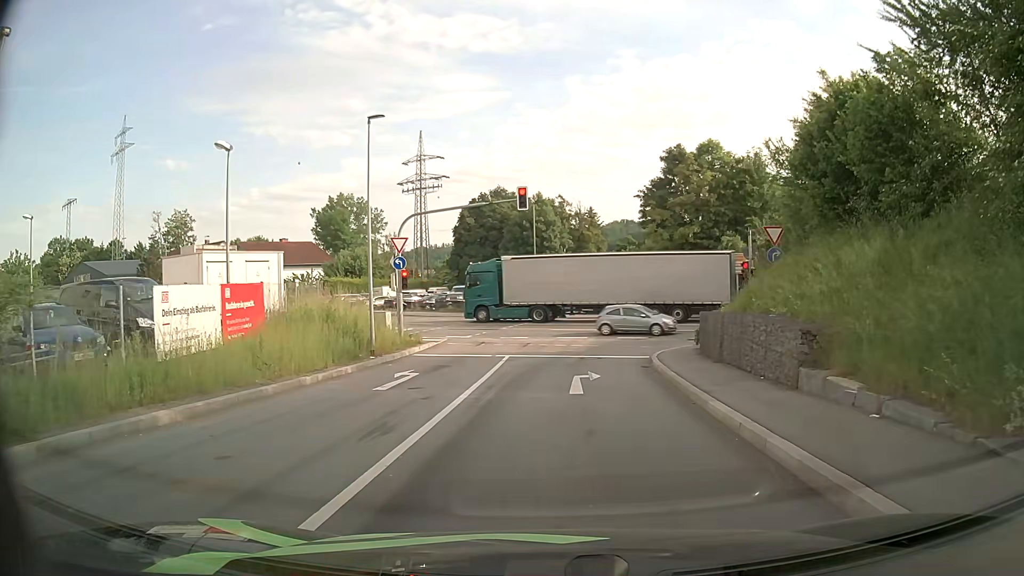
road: primary_link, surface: asphalt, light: Day
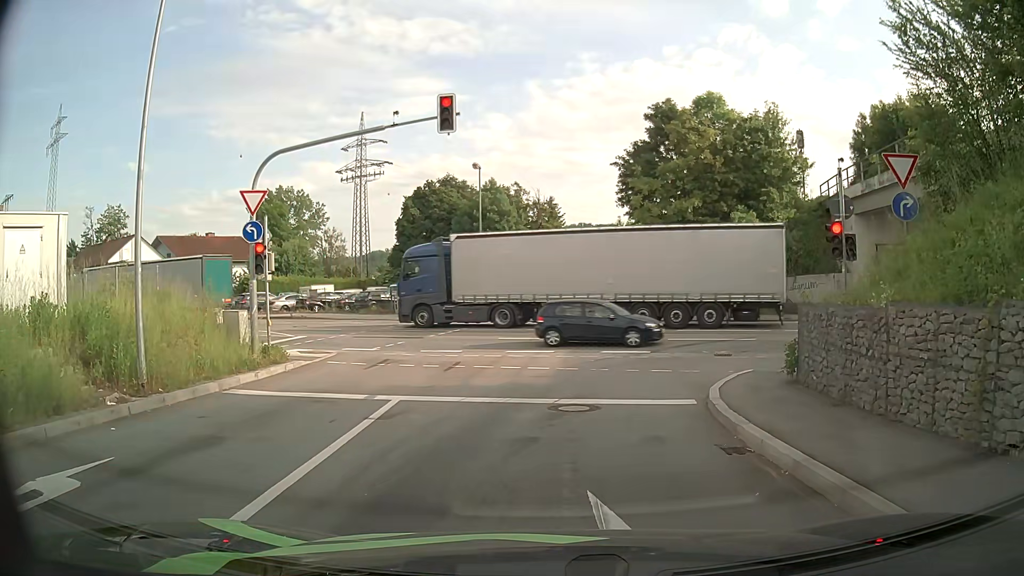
(+0.2, +11.7) m; +3°
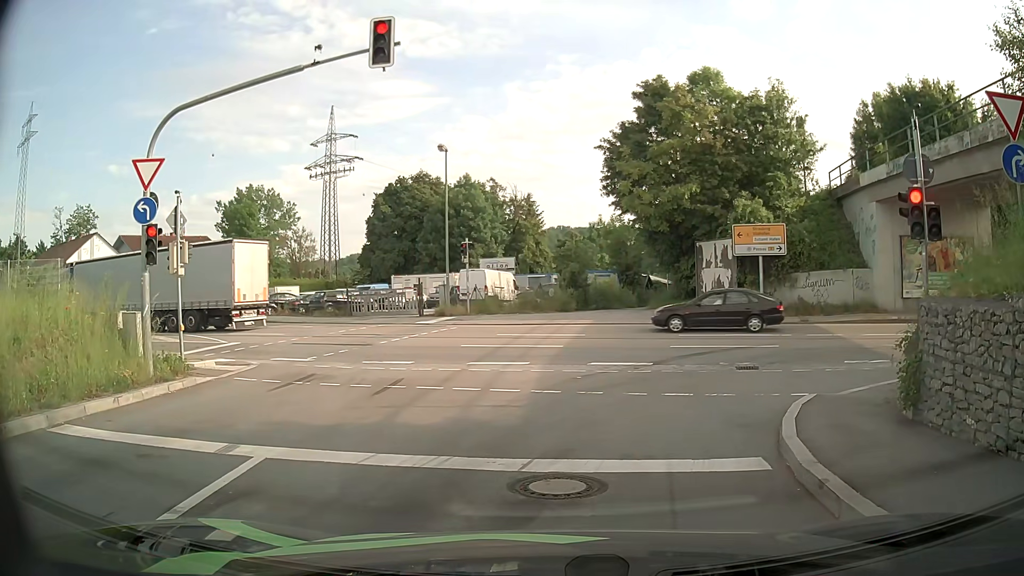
(+0.1, +4.4) m; +3°
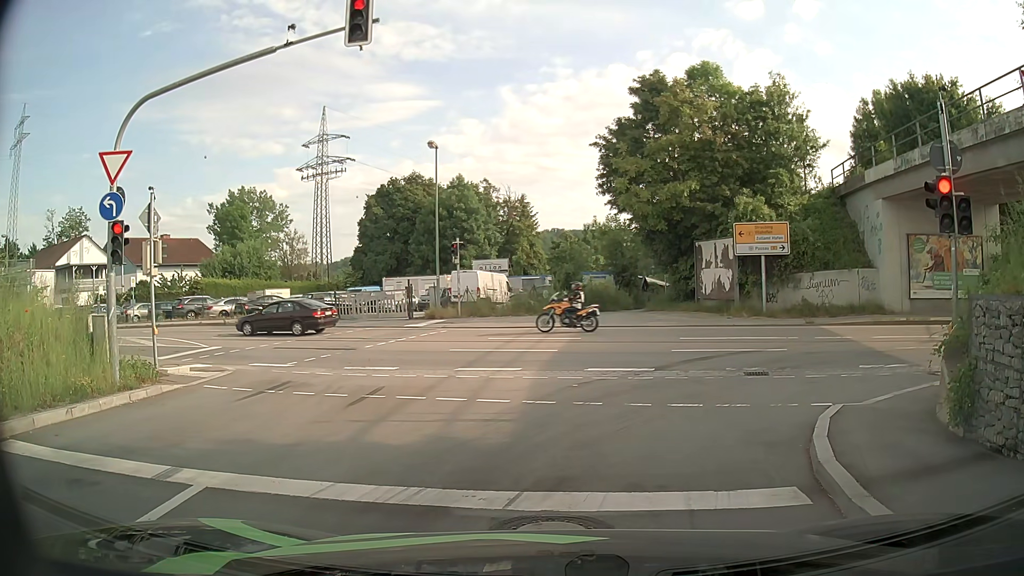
(0.0, +1.1) m; 0°
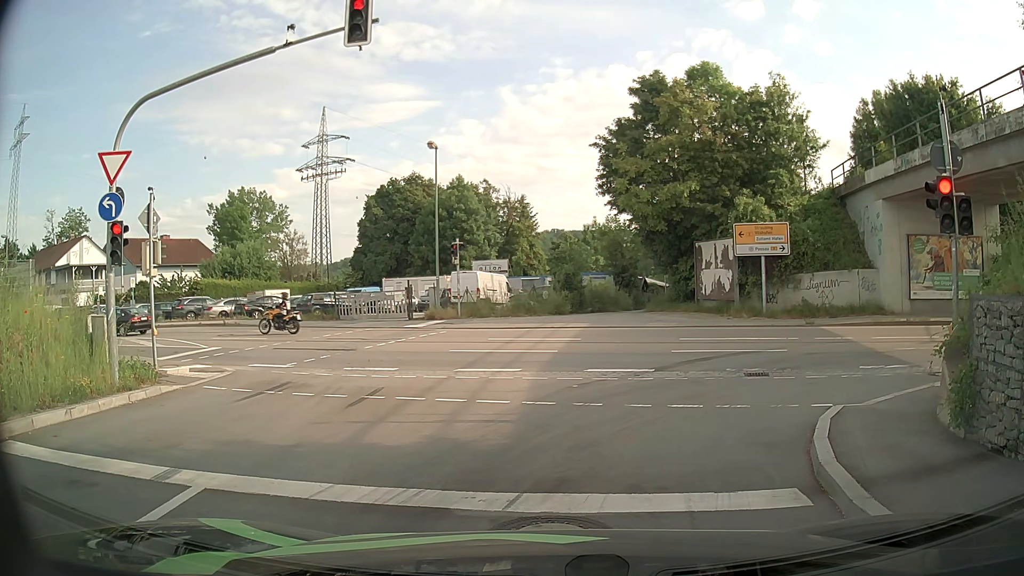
(0.0, +0.1) m; 0°
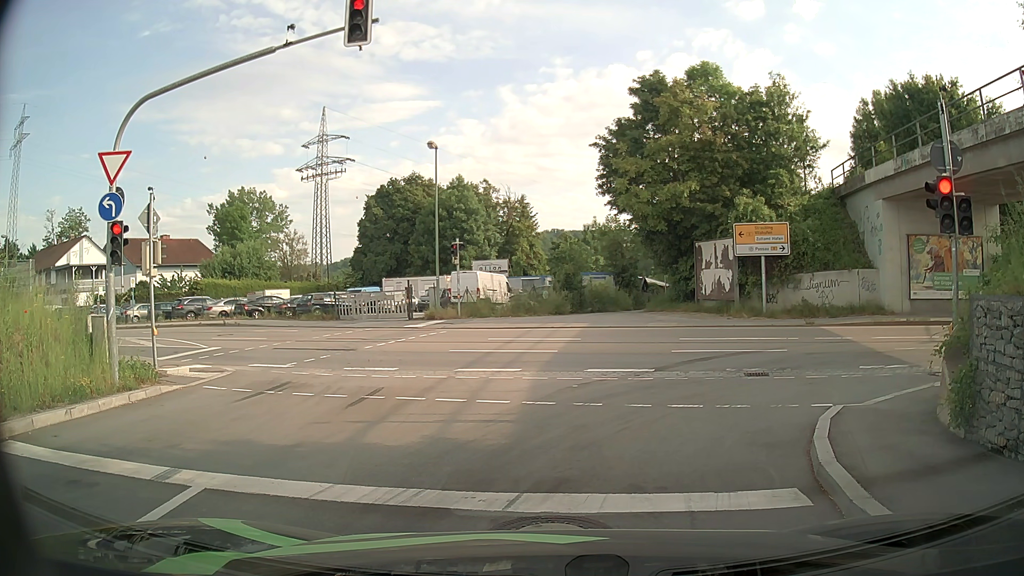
(0.0, 0.0) m; 0°
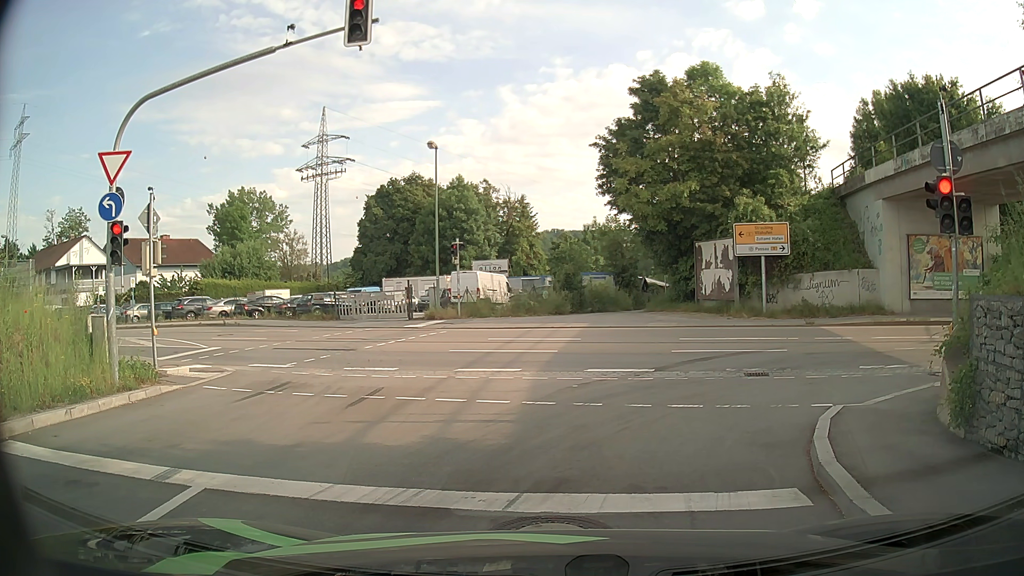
(0.0, 0.0) m; 0°
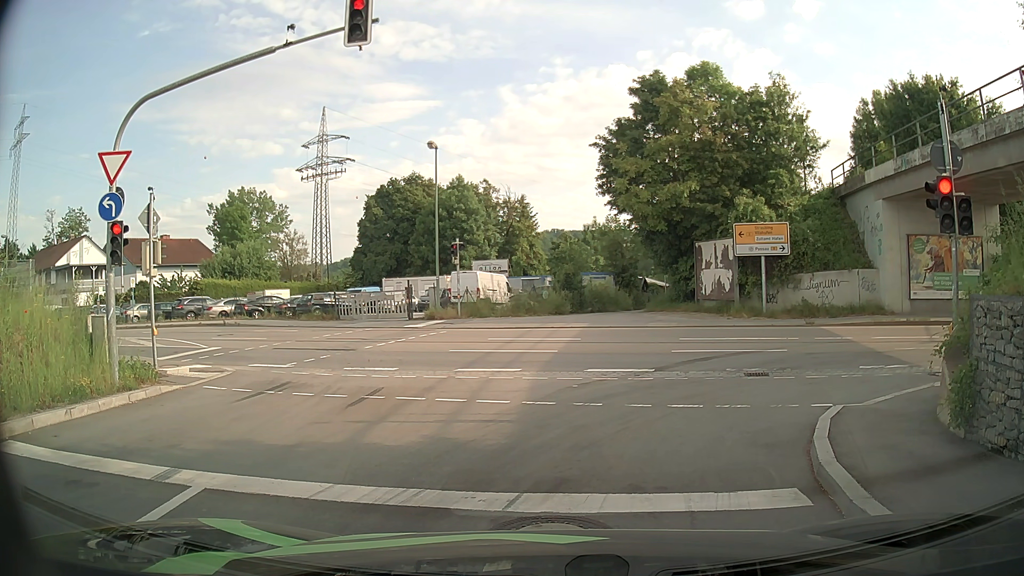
(0.0, 0.0) m; 0°
